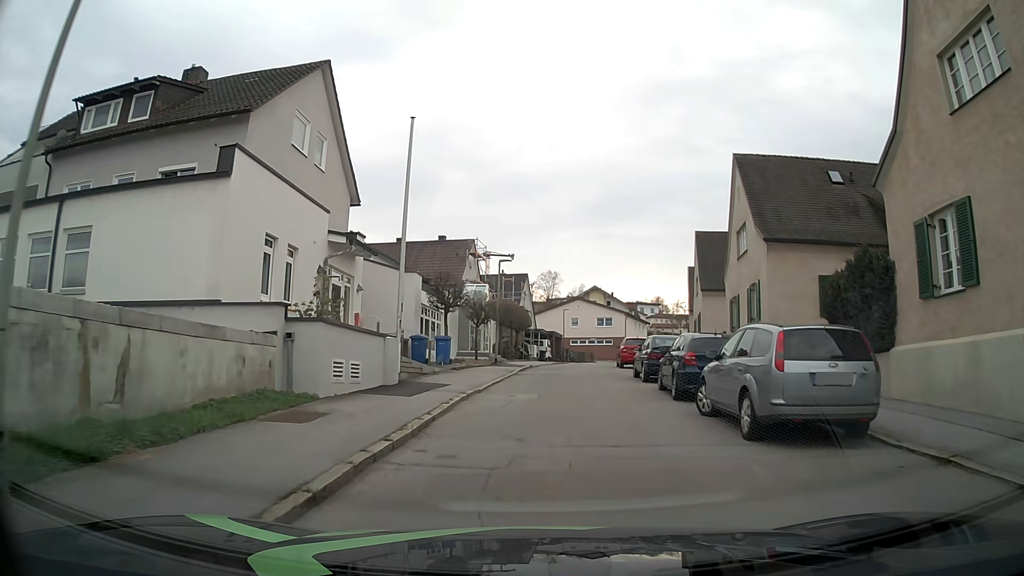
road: tertiary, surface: asphalt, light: Day
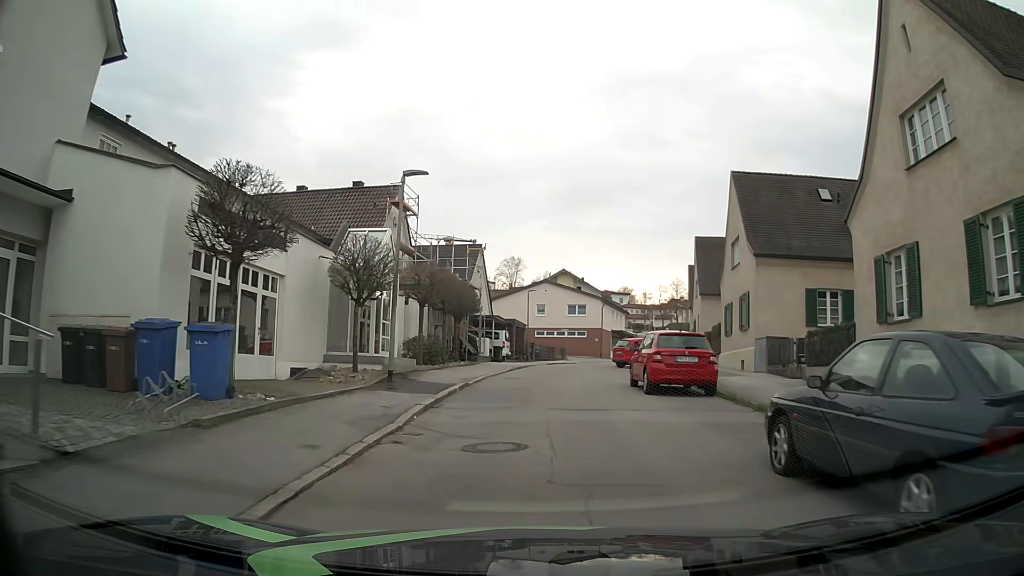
(+0.5, +16.4) m; +2°
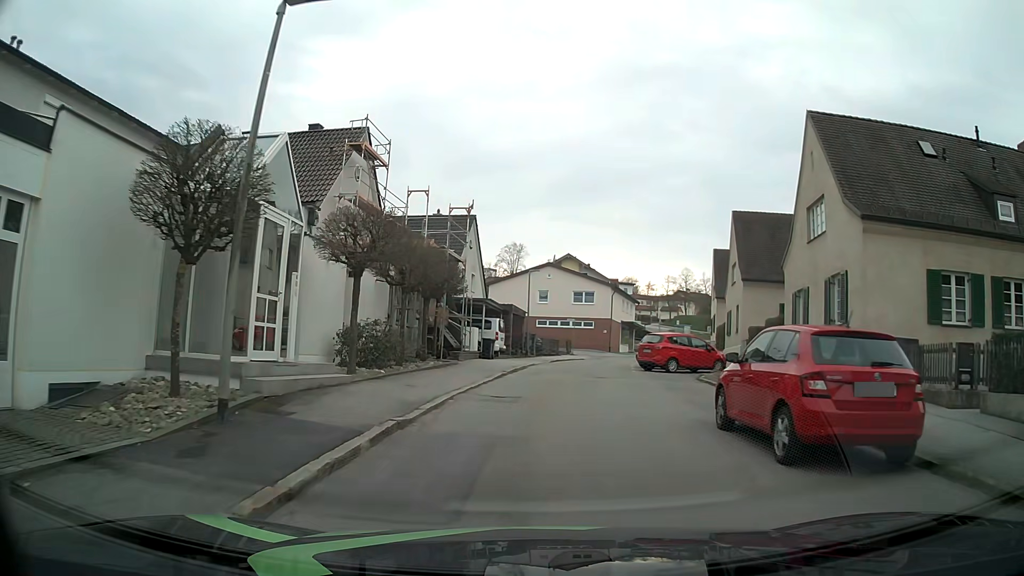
(+0.2, +8.7) m; +1°
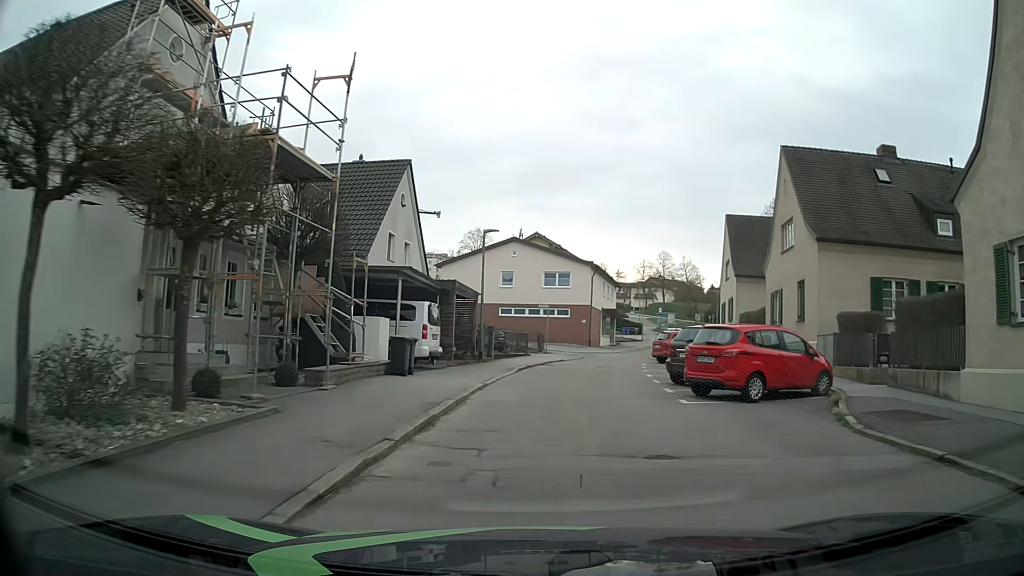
(+0.4, +13.3) m; +5°
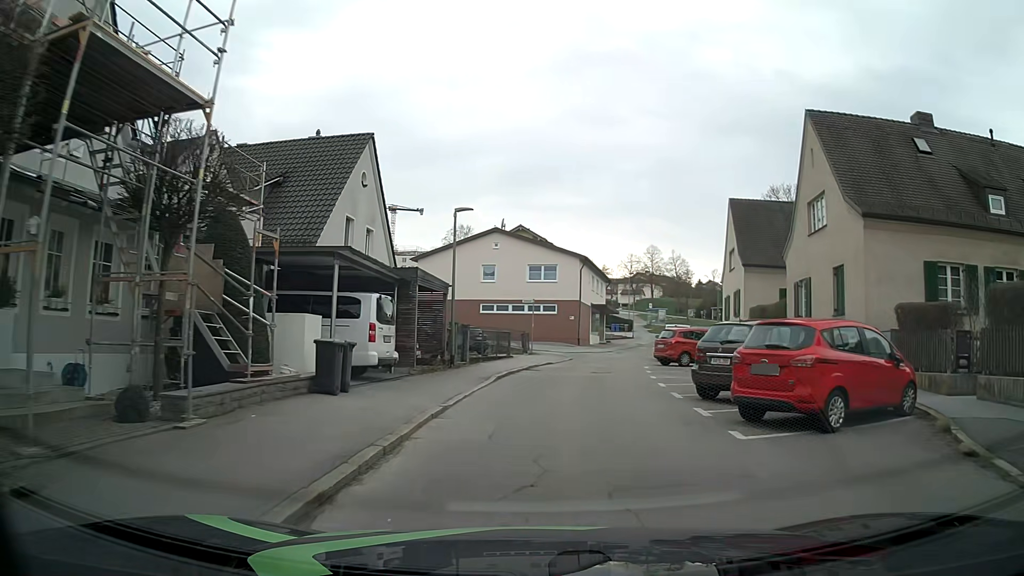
(0.0, +4.5) m; 0°
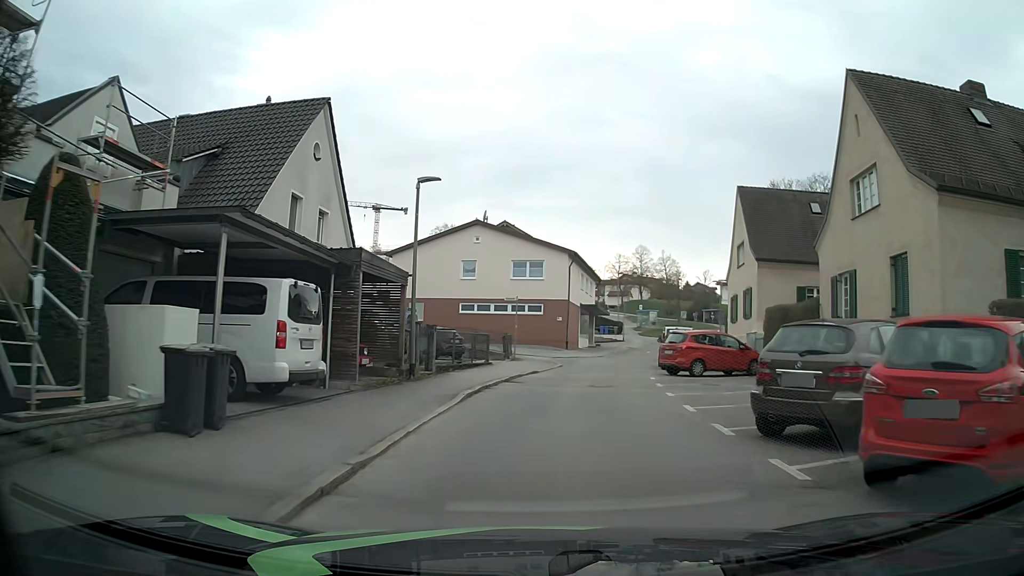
(0.0, +4.6) m; +2°
